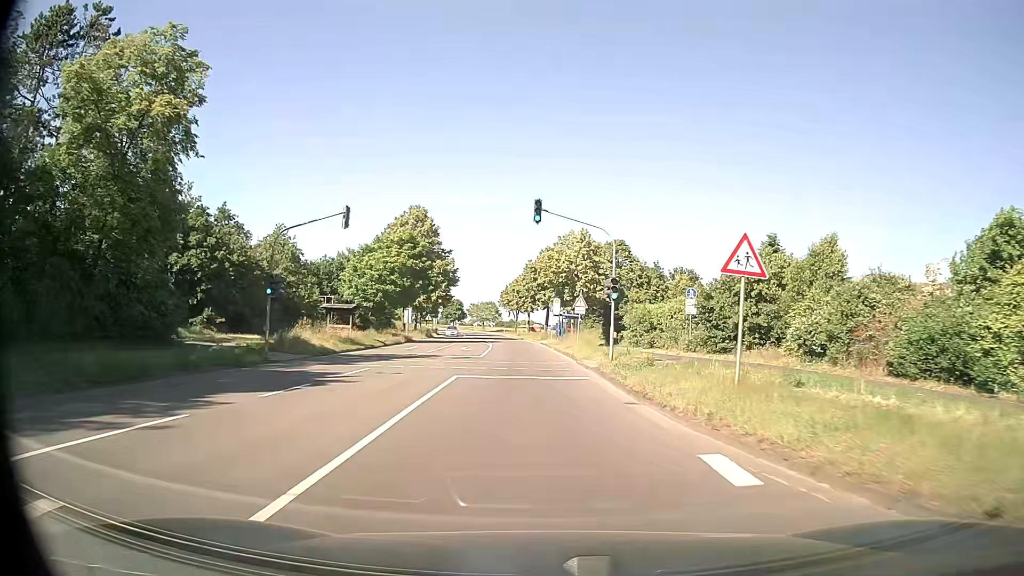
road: secondary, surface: asphalt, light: Day
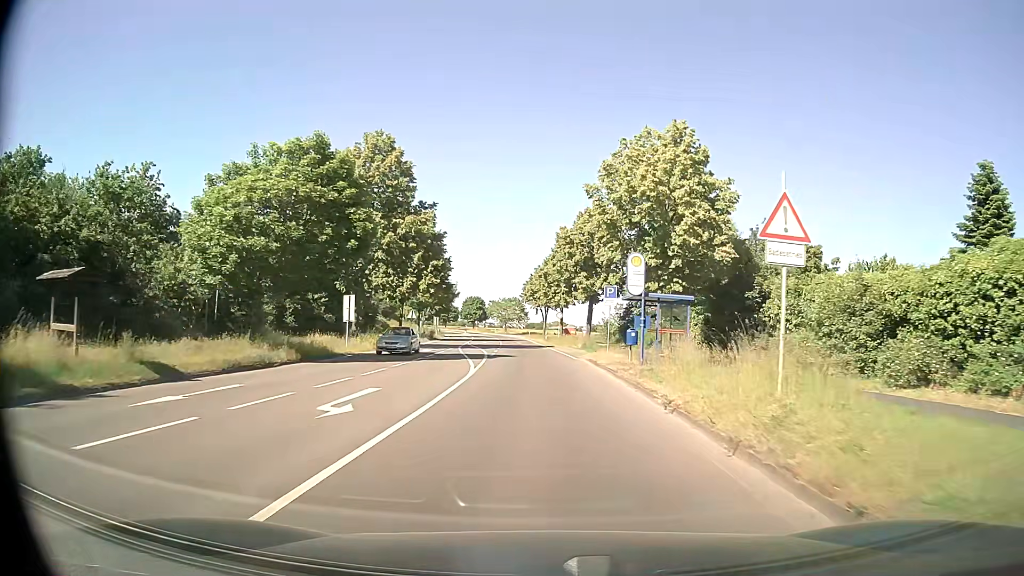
(-0.9, +30.4) m; -3°
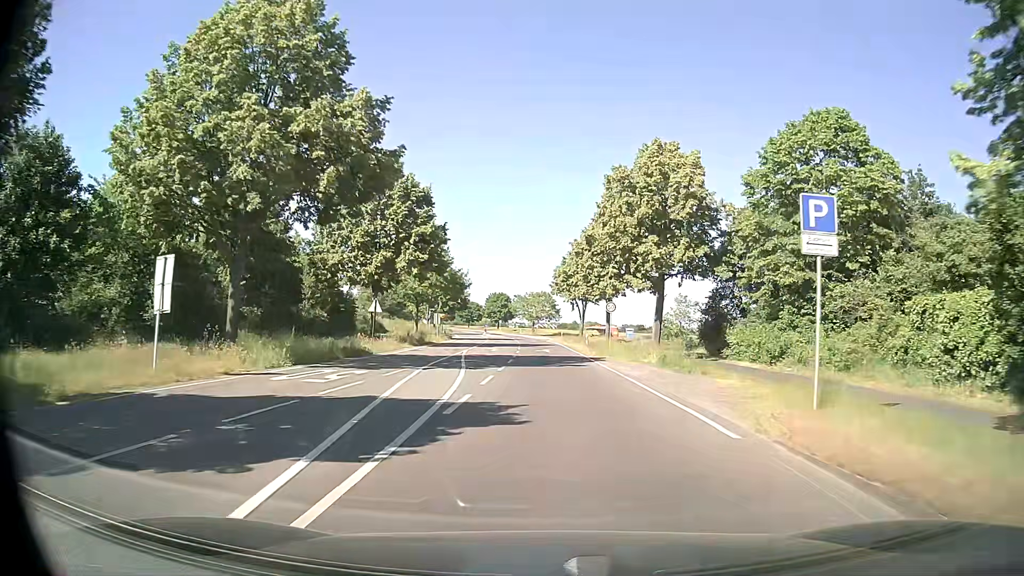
(-0.5, +22.8) m; -3°
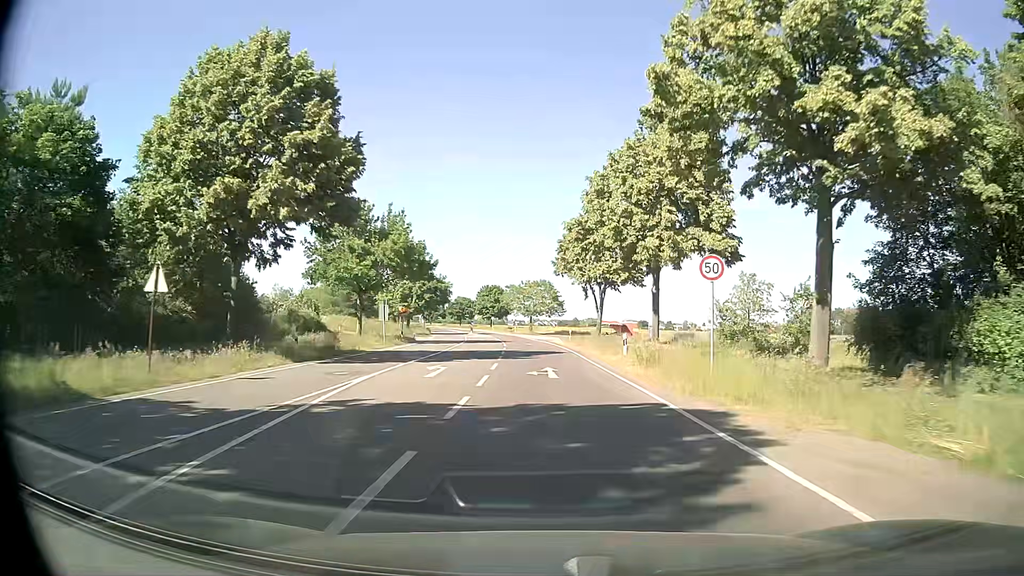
(-0.1, +22.8) m; 0°
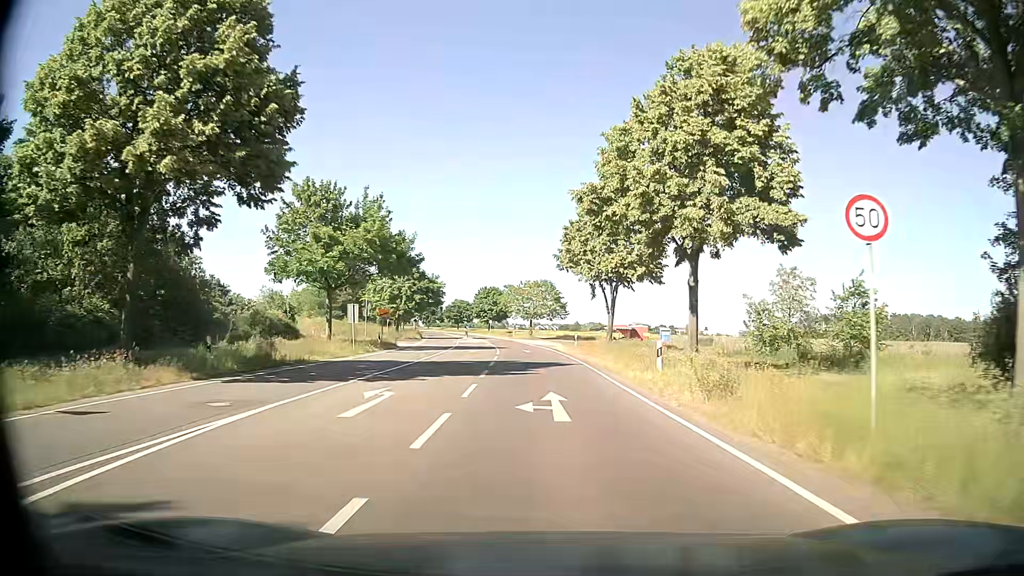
(0.0, +7.6) m; 0°
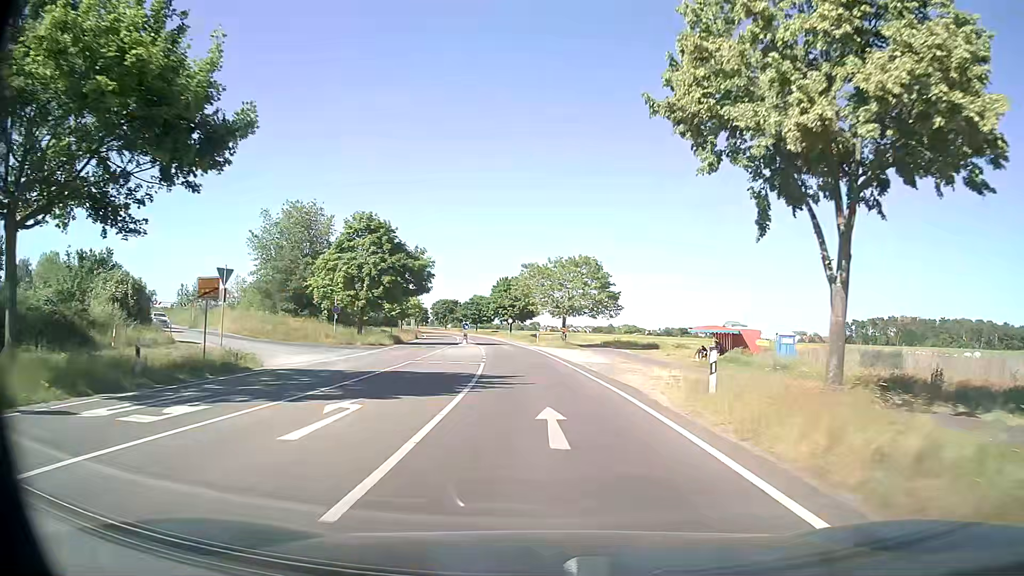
(-0.7, +30.6) m; -3°
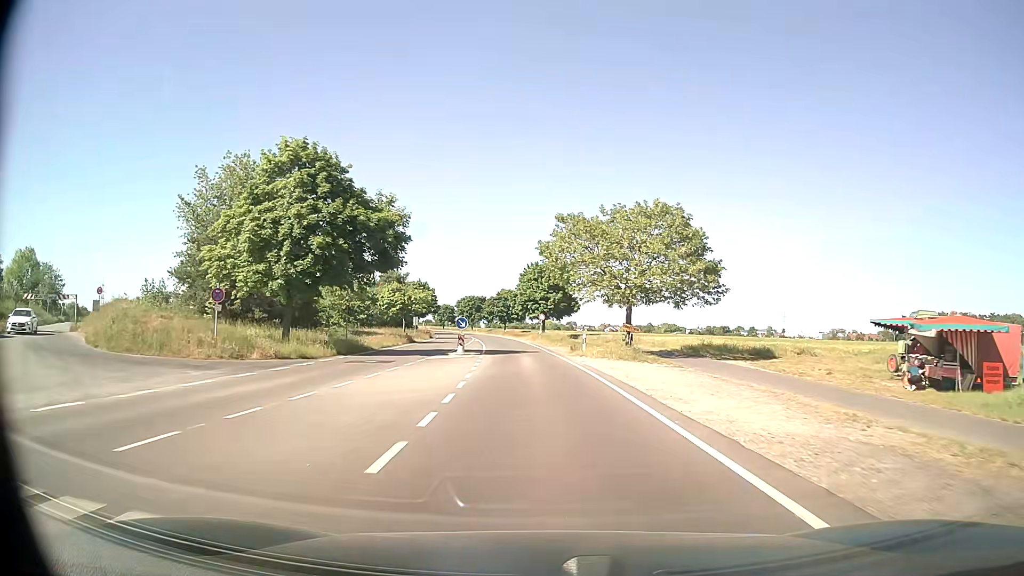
(-0.6, +23.9) m; -3°
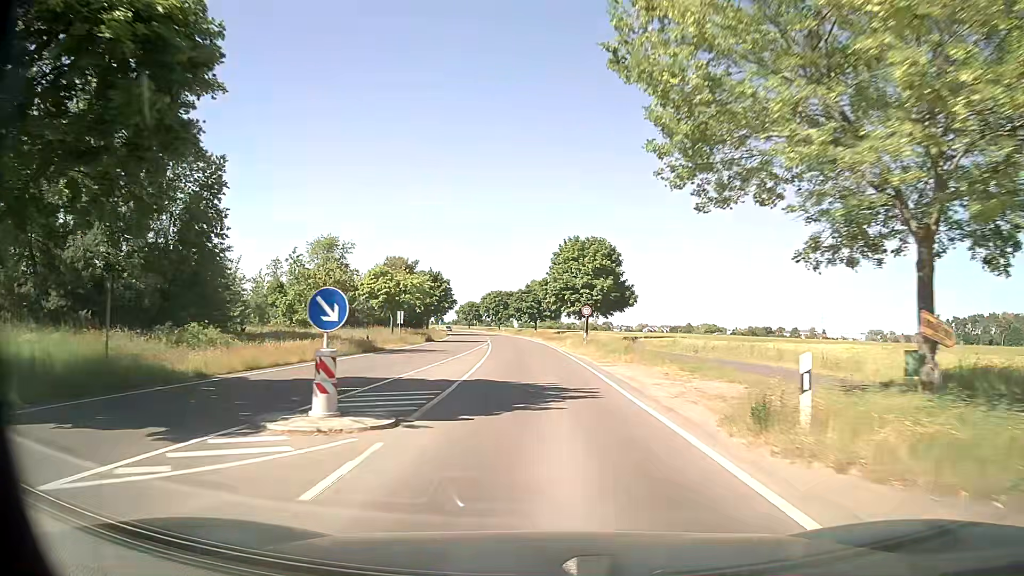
(-0.7, +25.1) m; -3°
(0, +10) (0, +20) (-1, +30) (-1, +40) (-2, +50) (-2, +60) (-3, +70) (-4, +80) (-5, +90) (-6, +100) m
